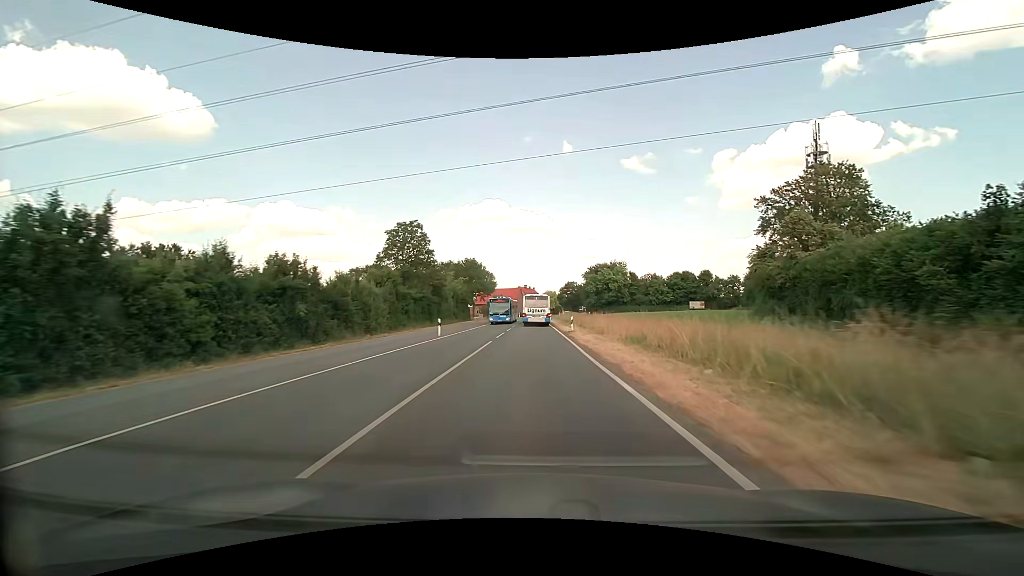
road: secondary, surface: asphalt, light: Day
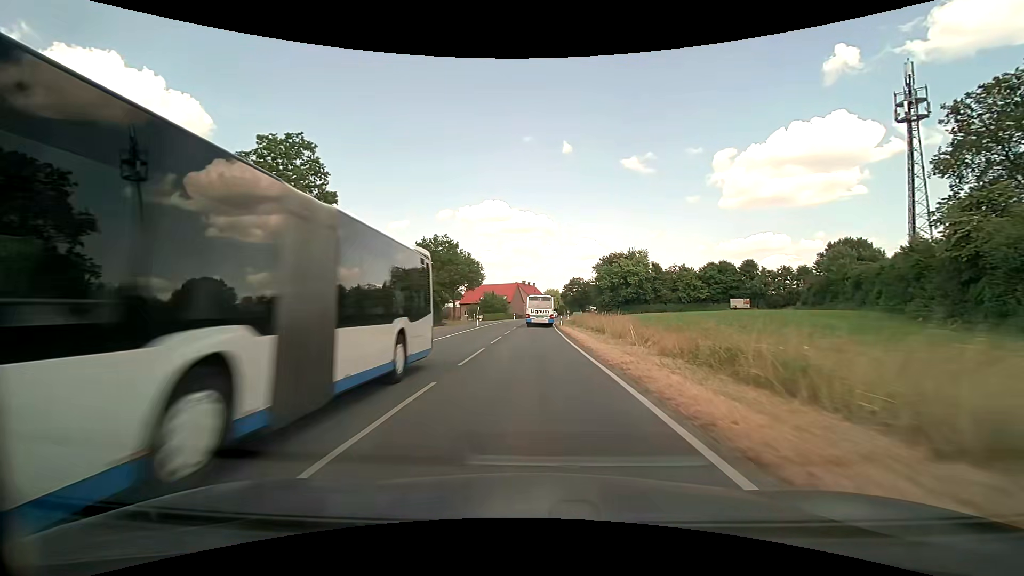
(+0.1, +31.1) m; 0°
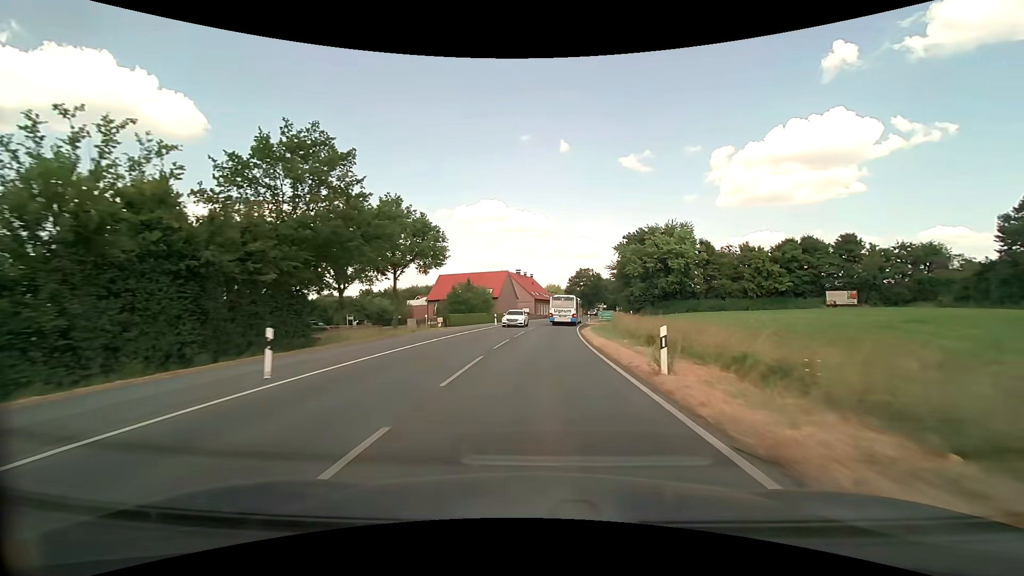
(-0.1, +39.9) m; 0°
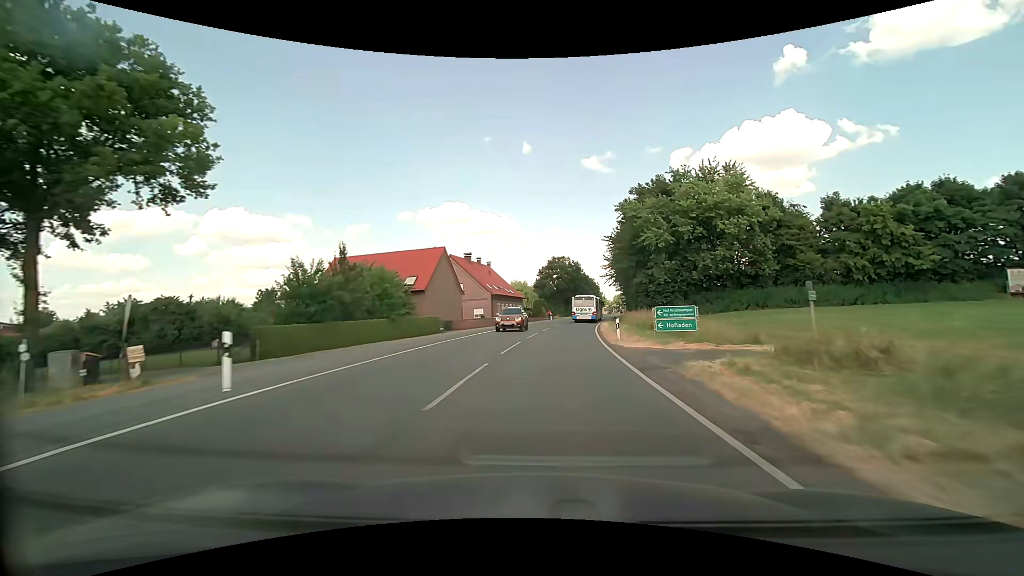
(+1.2, +38.3) m; +4°
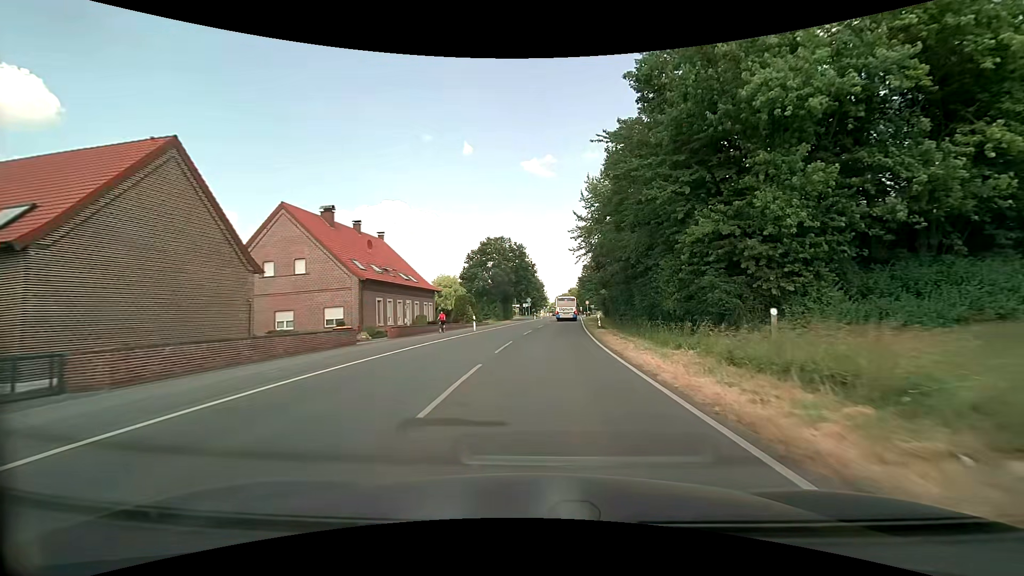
(+2.1, +36.6) m; +7°
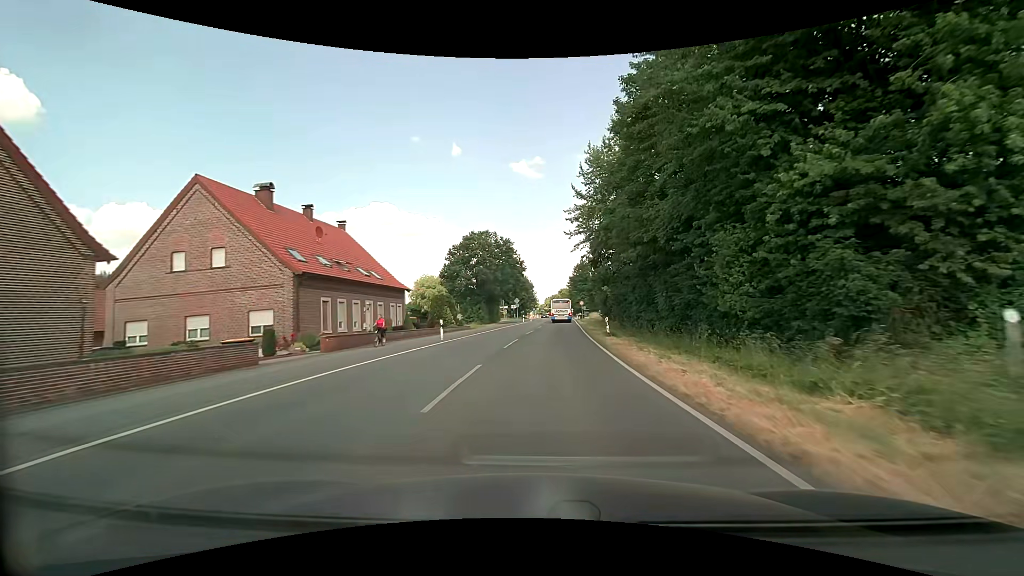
(+0.1, +8.7) m; +2°
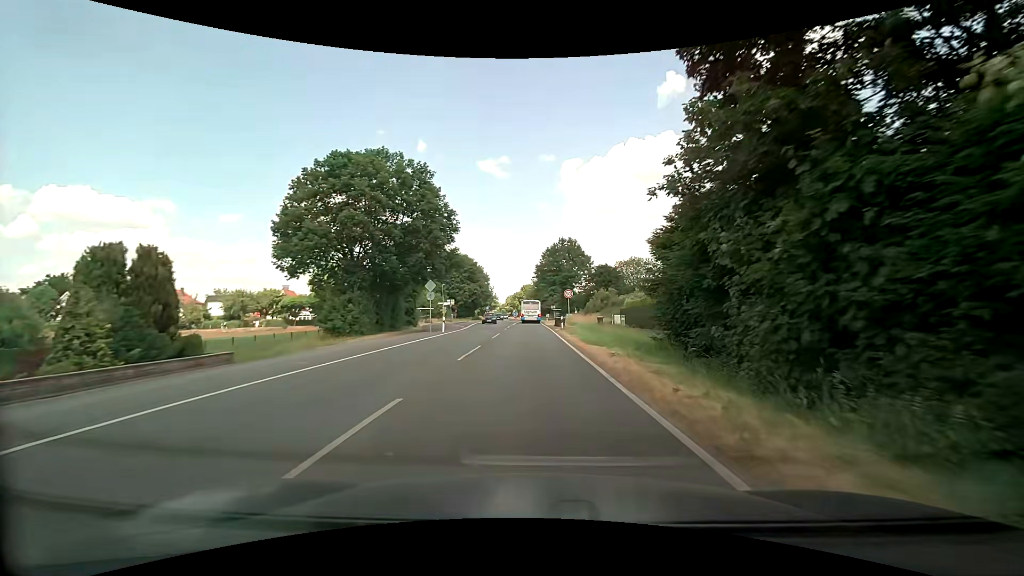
(+1.8, +40.8) m; +4°
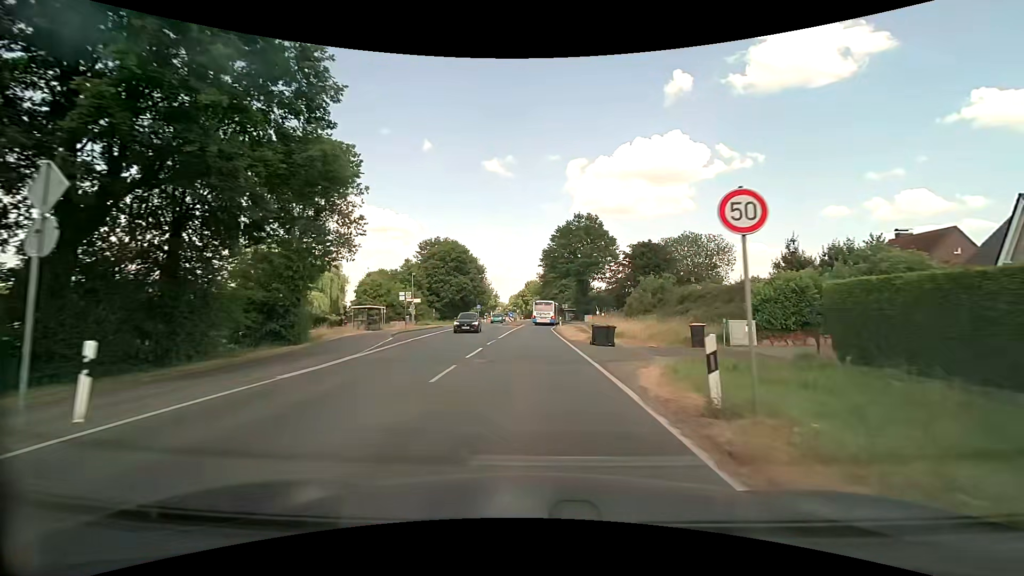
(0.0, +28.7) m; 0°
(0, +10) (0, +20) (0, +30) (0, +40) (0, +50) (0, +60) (+1, +70) (0, +80) (0, +90) (0, +100) m
